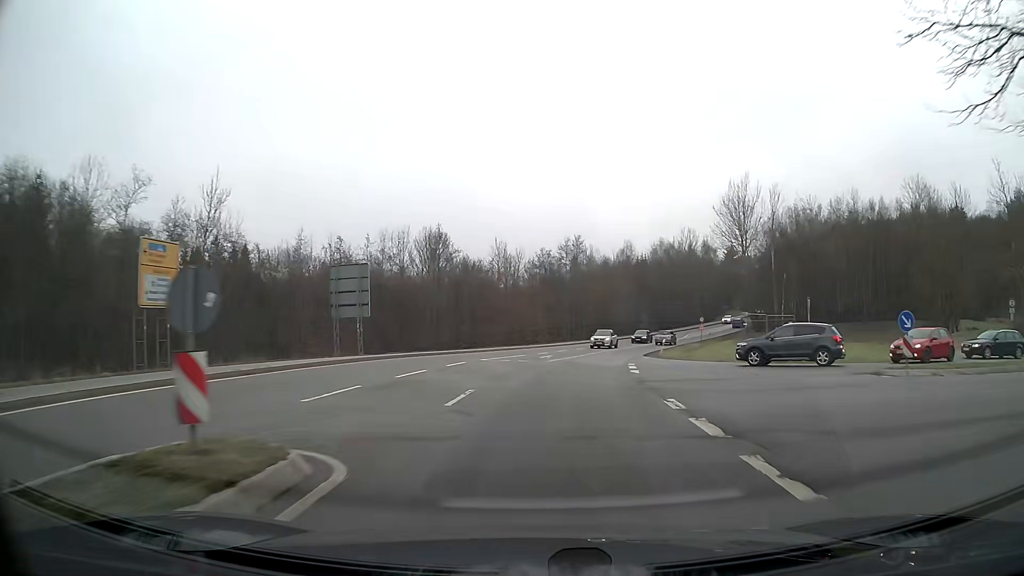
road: primary_link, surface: asphalt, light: Day
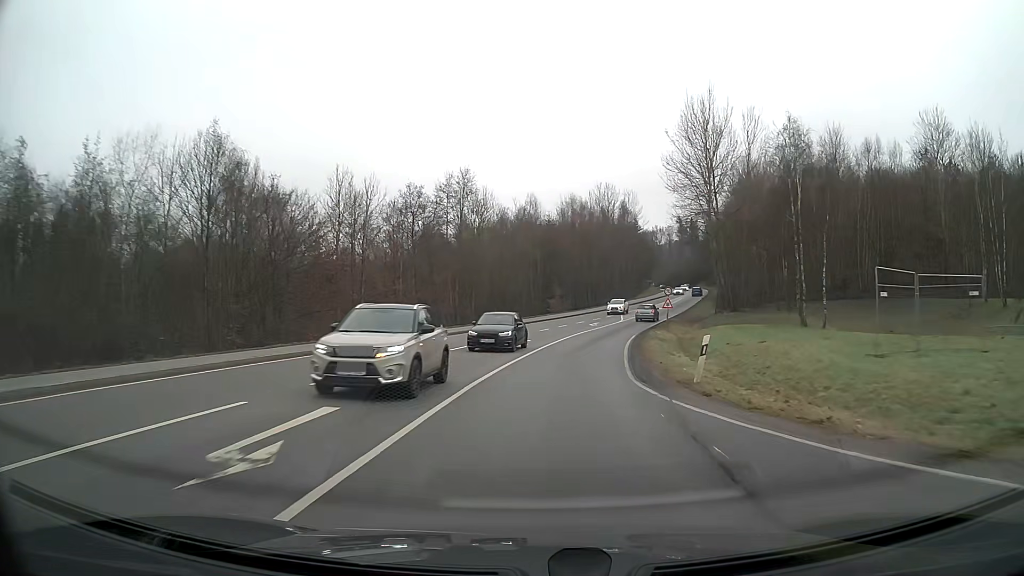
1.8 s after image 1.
(+2.4, +29.5) m; +9°
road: secondary
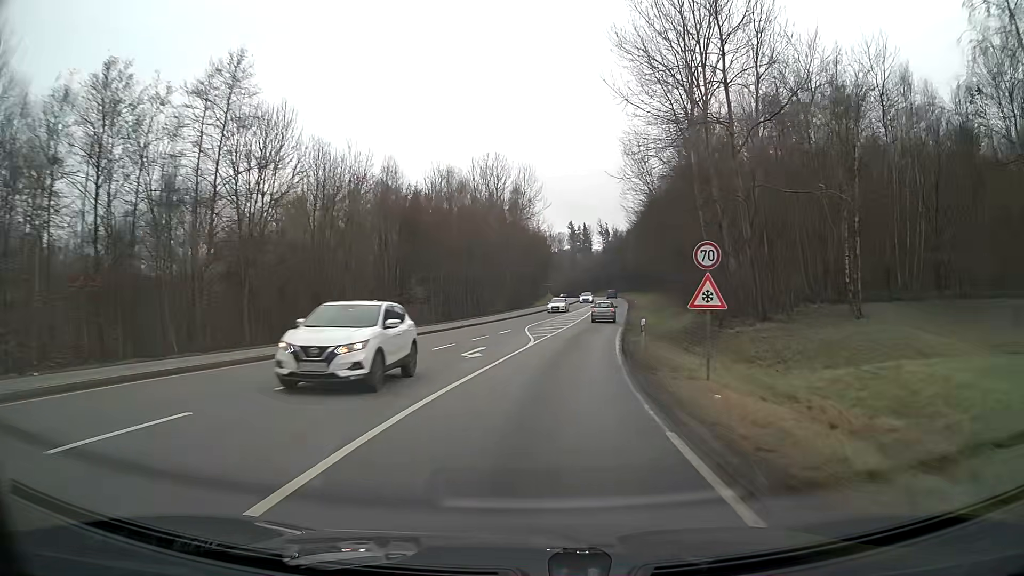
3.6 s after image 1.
(+2.7, +30.9) m; +9°
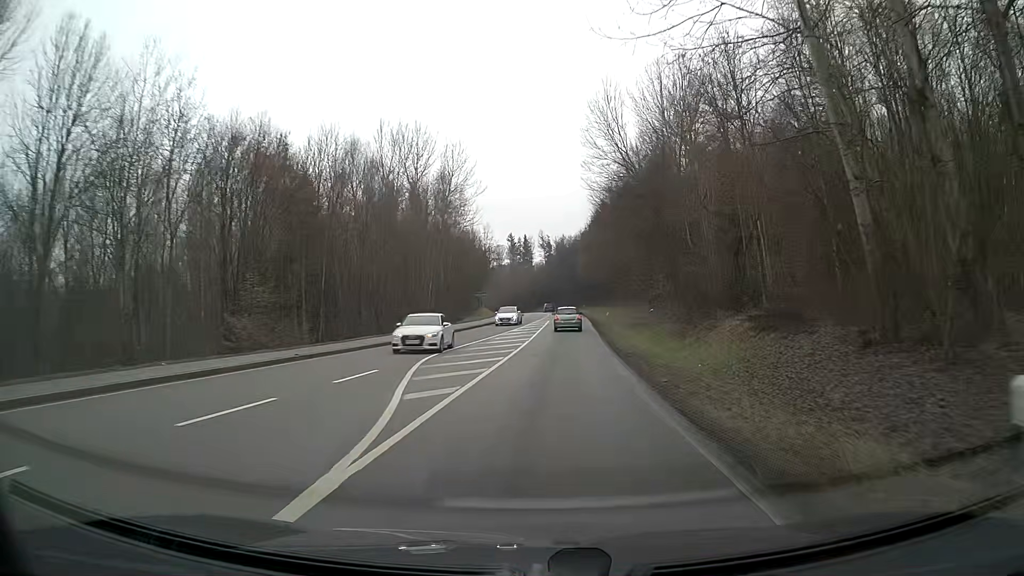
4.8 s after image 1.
(+0.9, +21.3) m; +5°
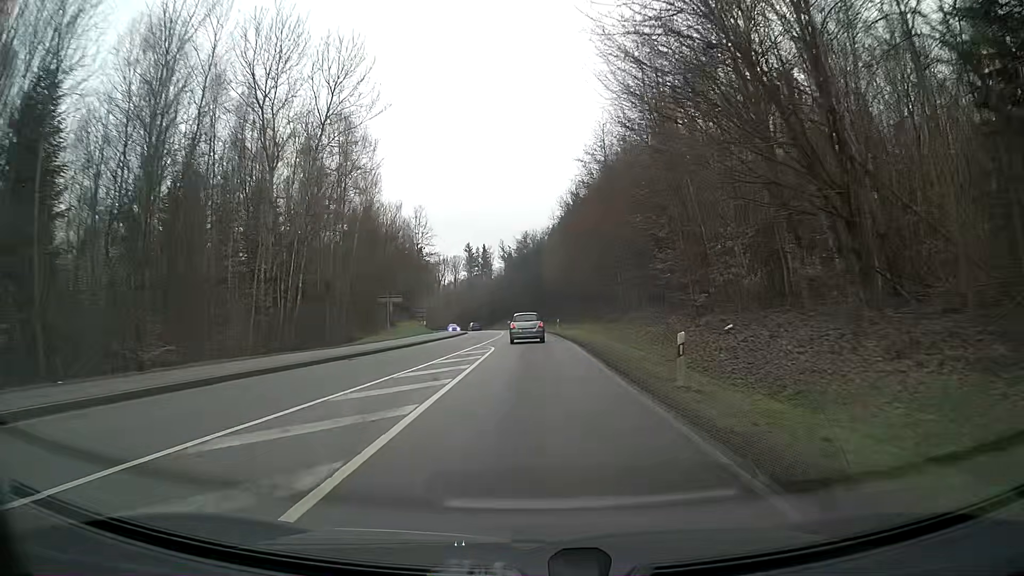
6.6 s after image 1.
(+1.0, +32.1) m; +2°
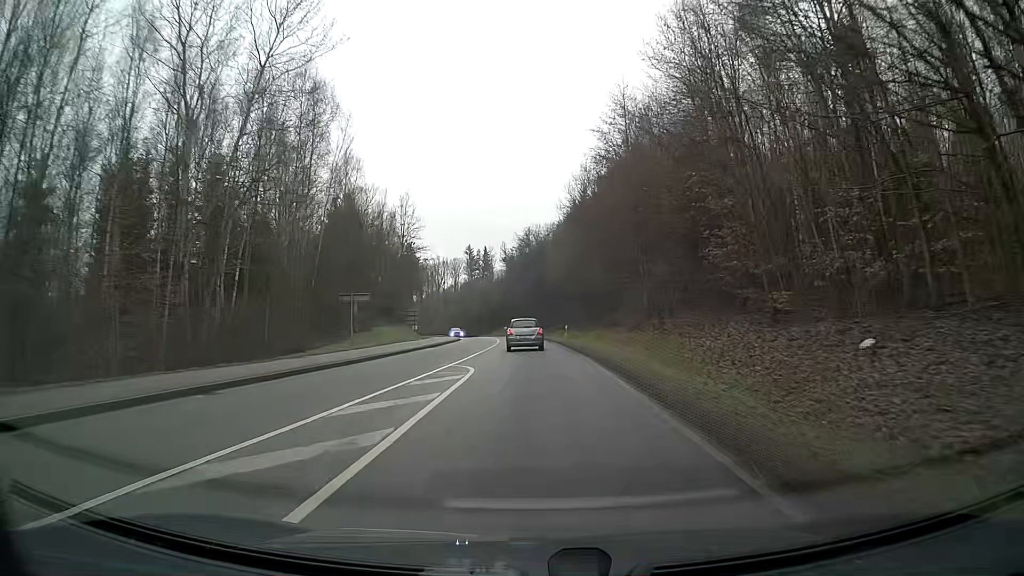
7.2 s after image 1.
(-0.1, +10.5) m; -1°
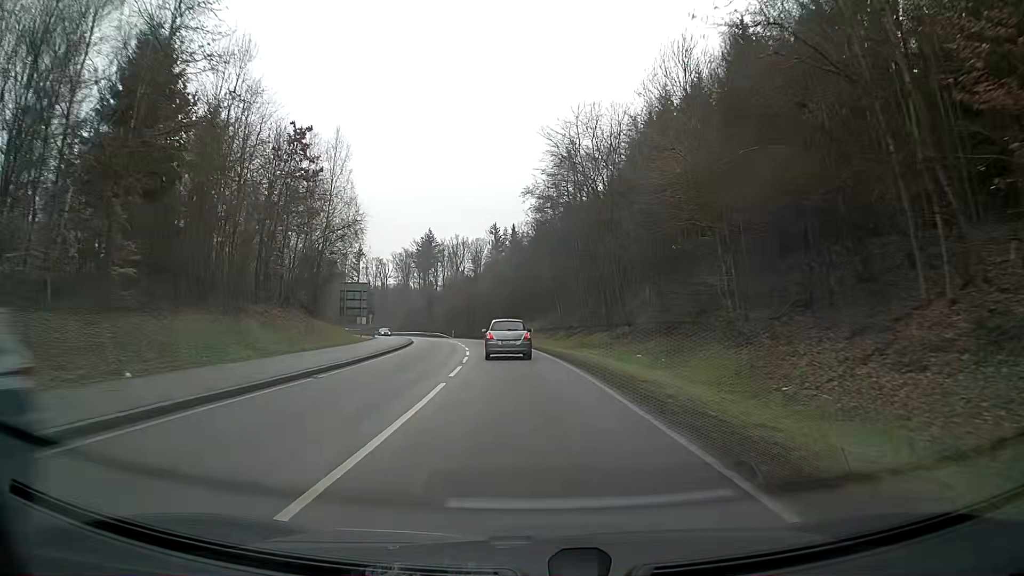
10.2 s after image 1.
(-0.2, +49.9) m; -2°
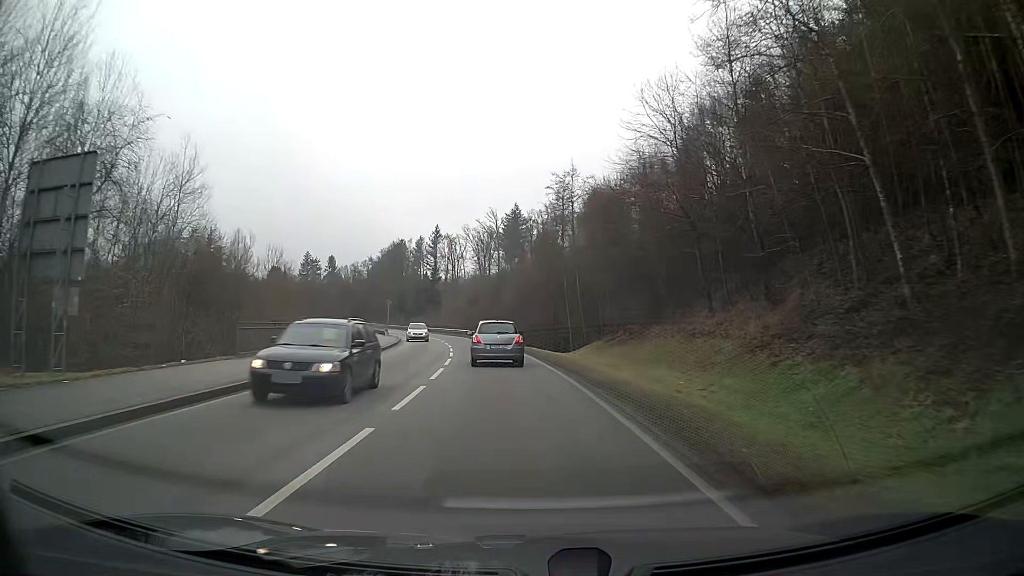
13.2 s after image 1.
(-3.4, +48.6) m; -9°
(0, +10) (-1, +20) (-2, +30) (-3, +40) (-4, +50) (-6, +60) (-8, +69) (-11, +79) (-14, +89) (-17, +98) m
